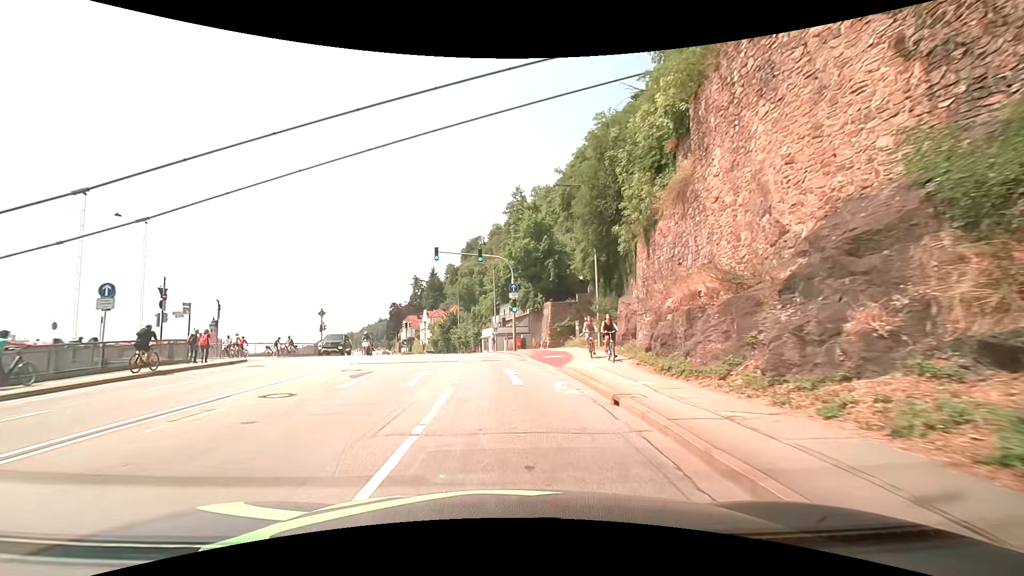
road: primary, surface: asphalt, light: Day
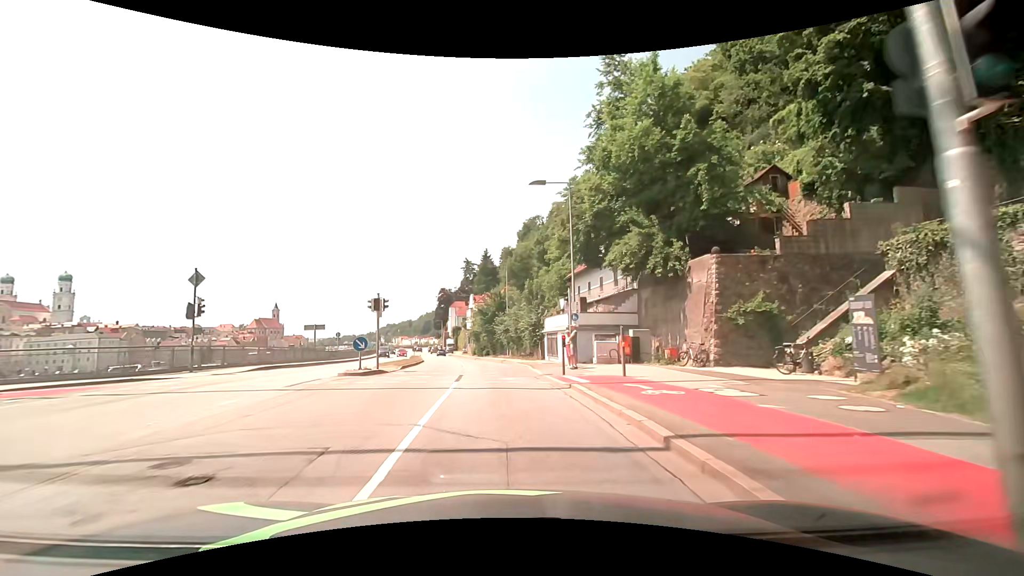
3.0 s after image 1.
(-1.7, +29.5) m; -6°
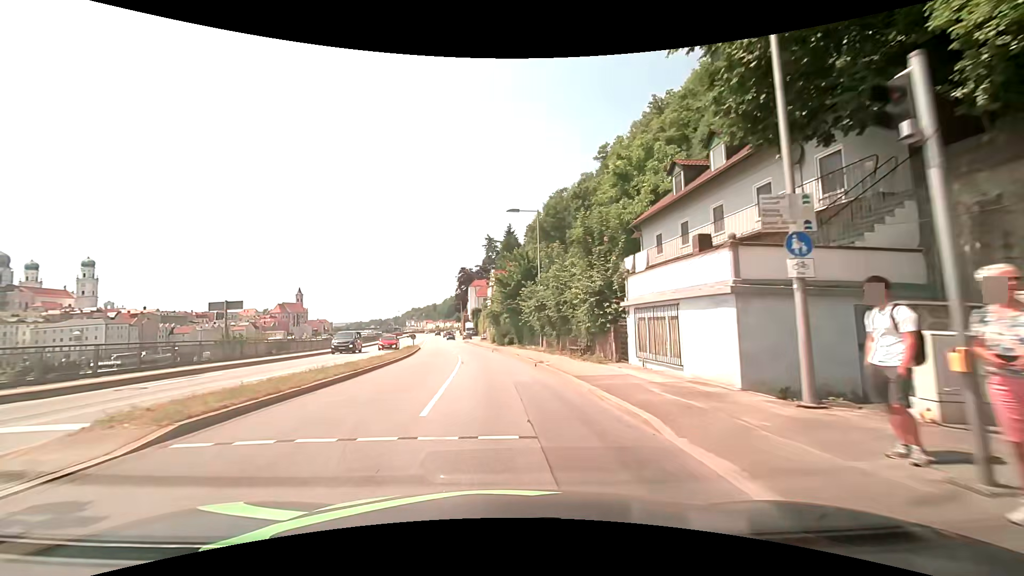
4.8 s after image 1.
(-0.6, +19.2) m; -4°
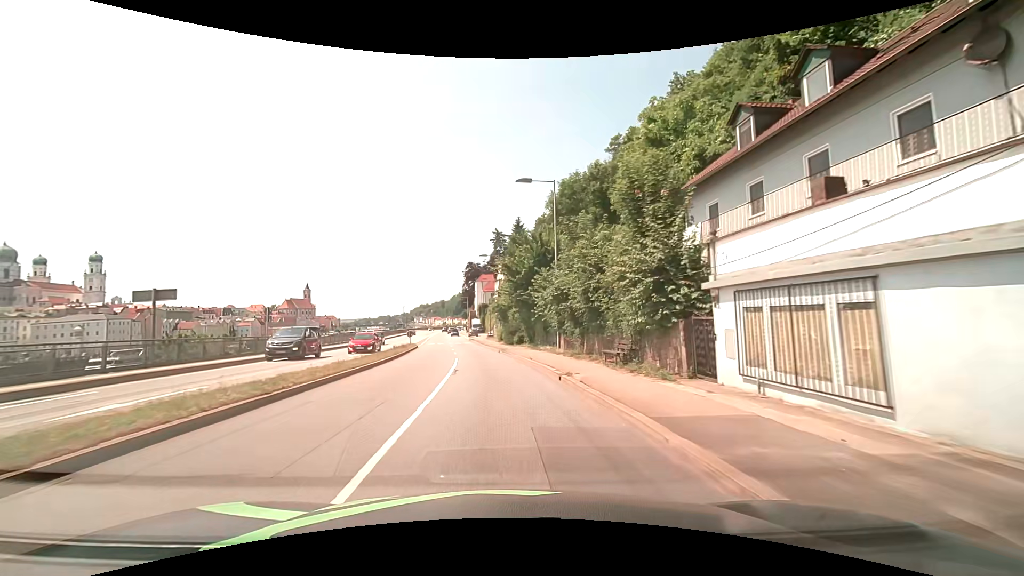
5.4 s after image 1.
(0.0, +6.7) m; 0°
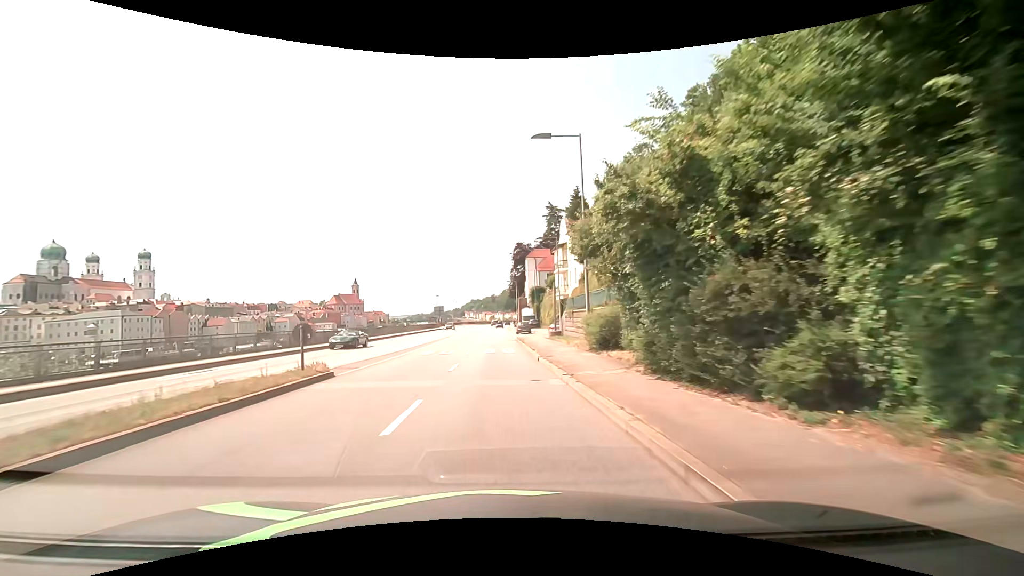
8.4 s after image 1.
(-2.3, +35.2) m; -6°
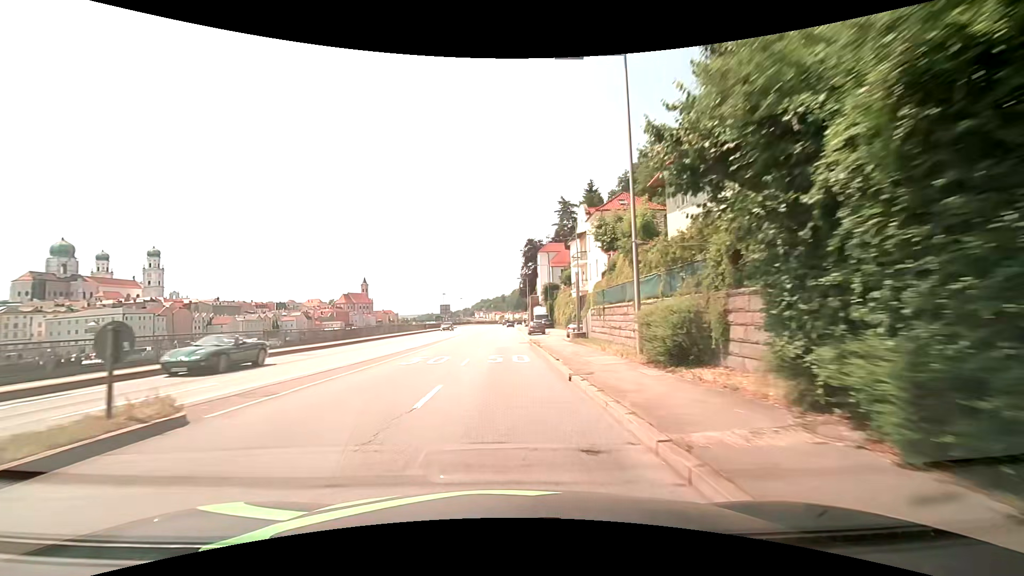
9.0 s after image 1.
(-0.1, +7.2) m; -1°
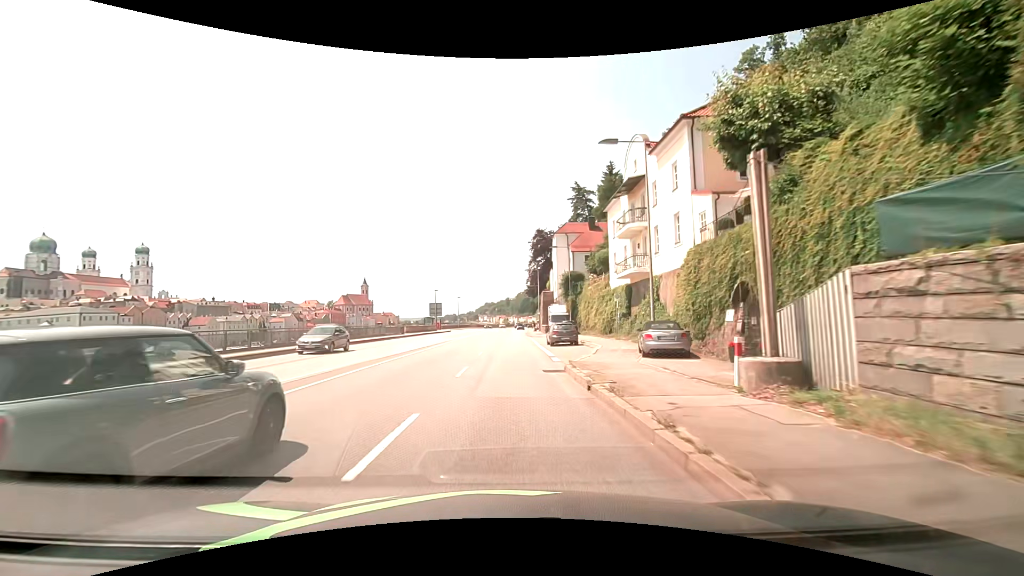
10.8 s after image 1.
(-0.2, +21.7) m; -1°
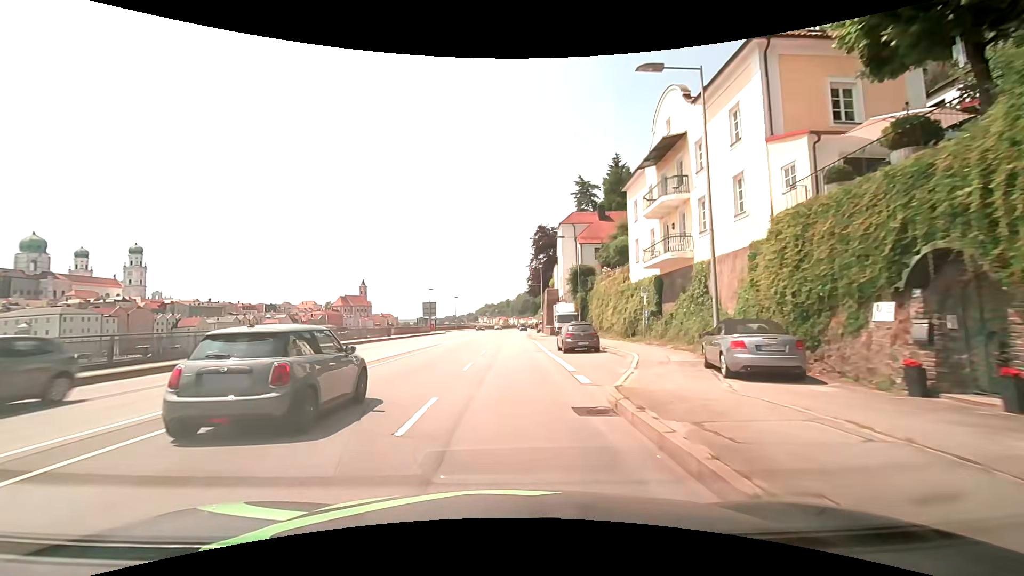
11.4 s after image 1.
(0.0, +7.3) m; 0°
(0, +10) (0, +20) (0, +30) (0, +40) (0, +50) (+1, +60) (+1, +70) (+1, +80) (+2, +90) (+2, +100) m
